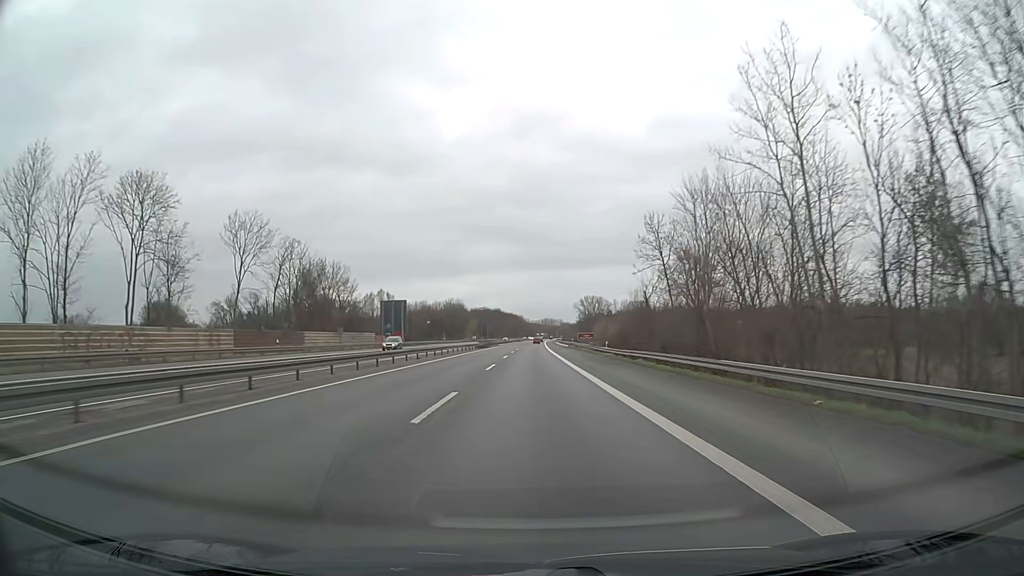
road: motorway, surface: asphalt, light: Day
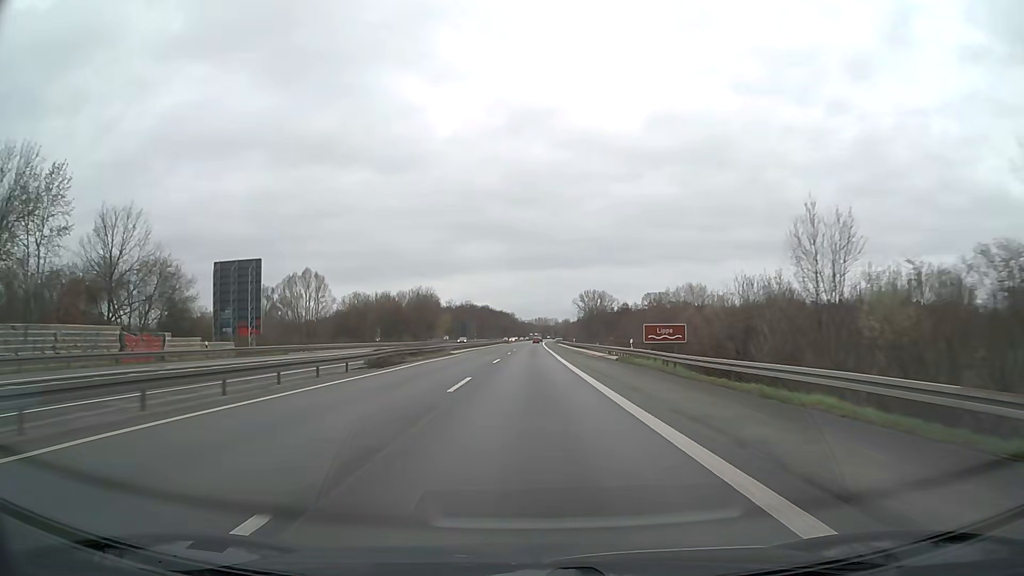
(+0.4, +65.9) m; +1°
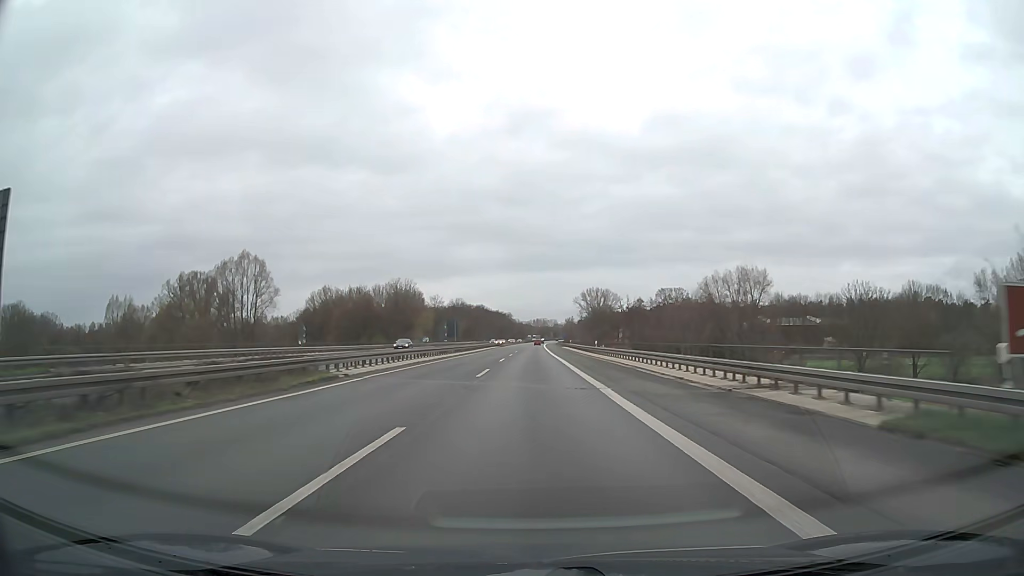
(0.0, +32.9) m; 0°
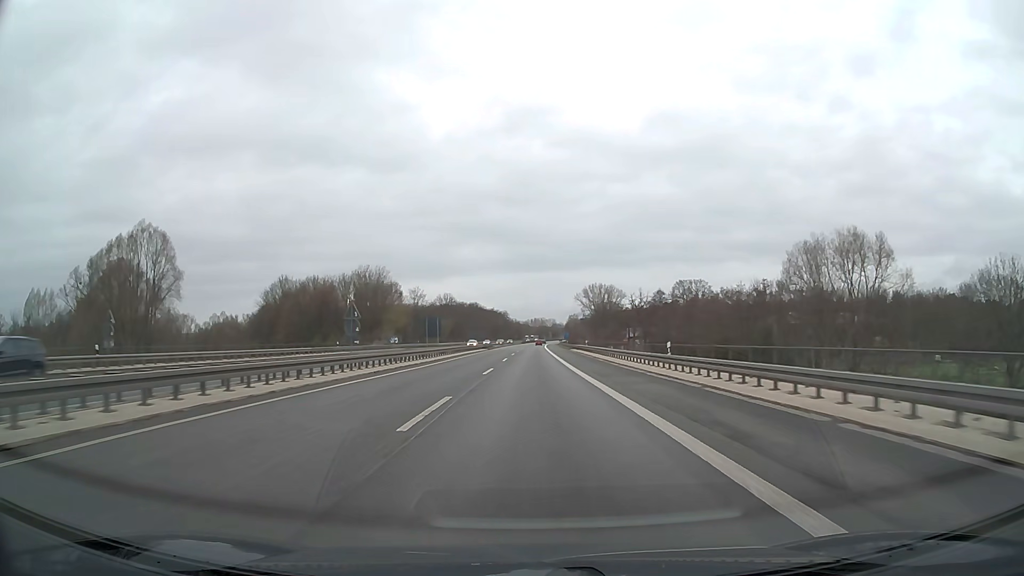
(0.0, +32.9) m; 0°
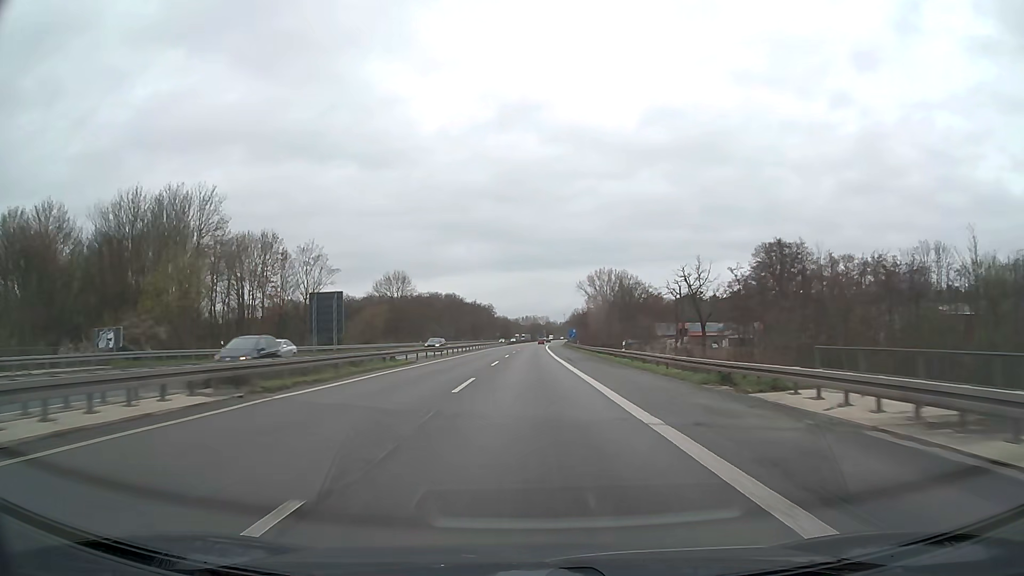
(+0.6, +82.1) m; +1°
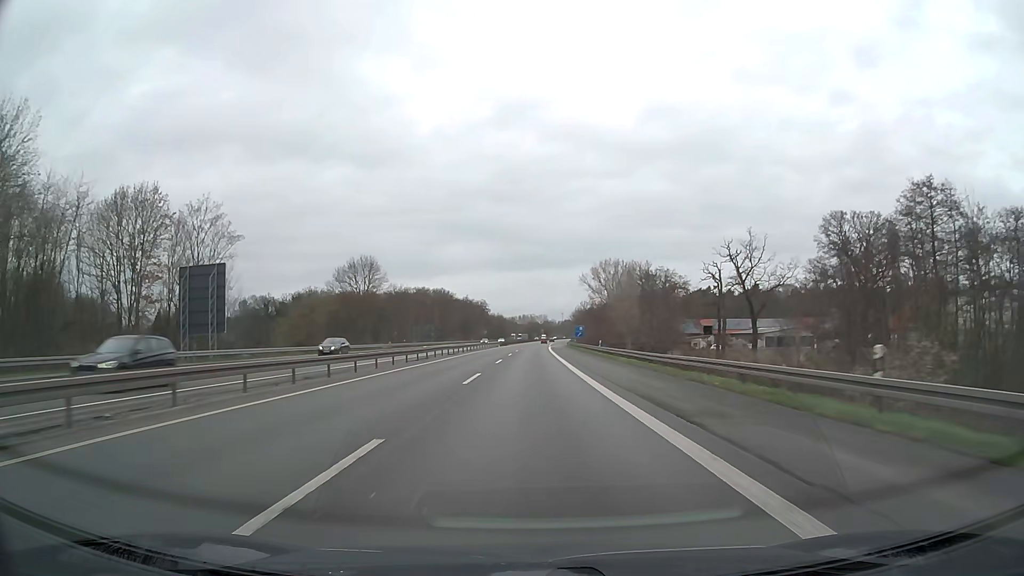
(+0.1, +32.9) m; 0°
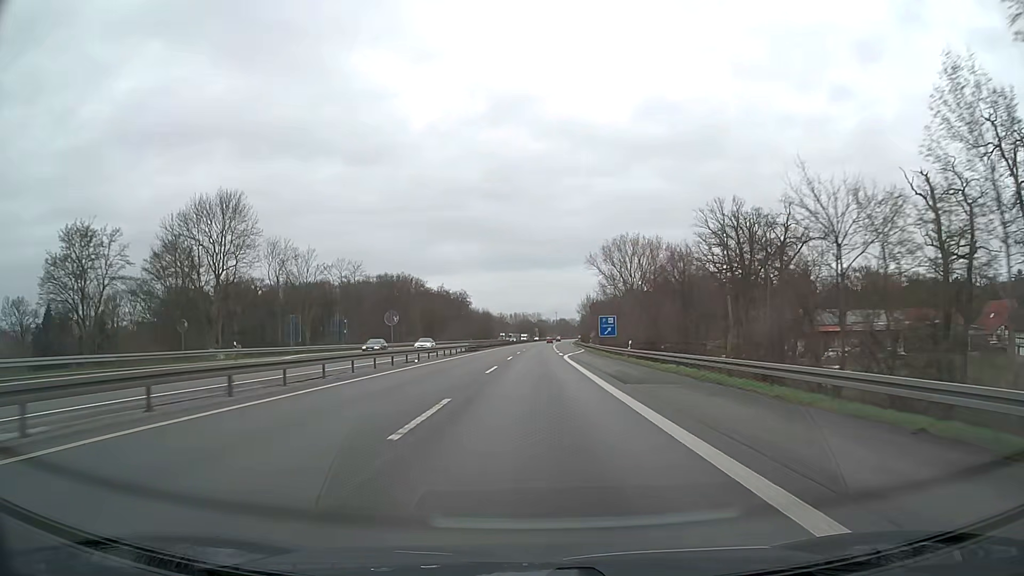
(+0.4, +65.9) m; +1°
